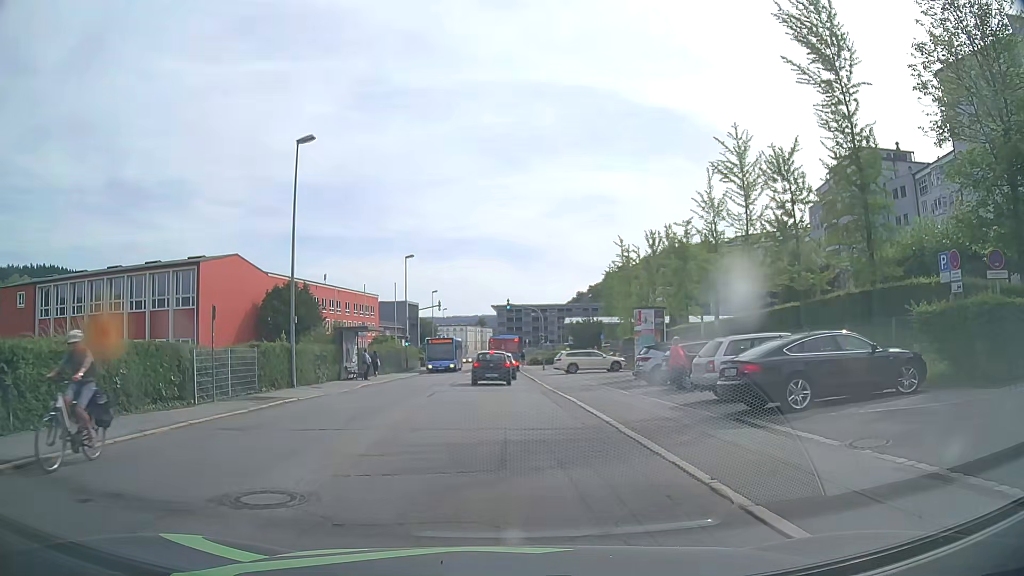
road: tertiary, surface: asphalt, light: Day
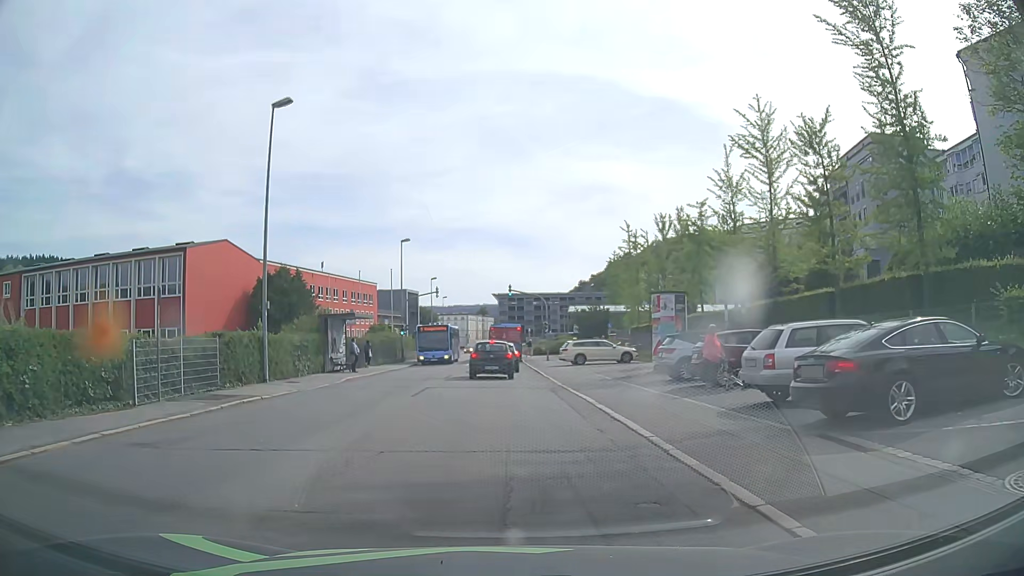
(0.0, +3.3) m; 0°
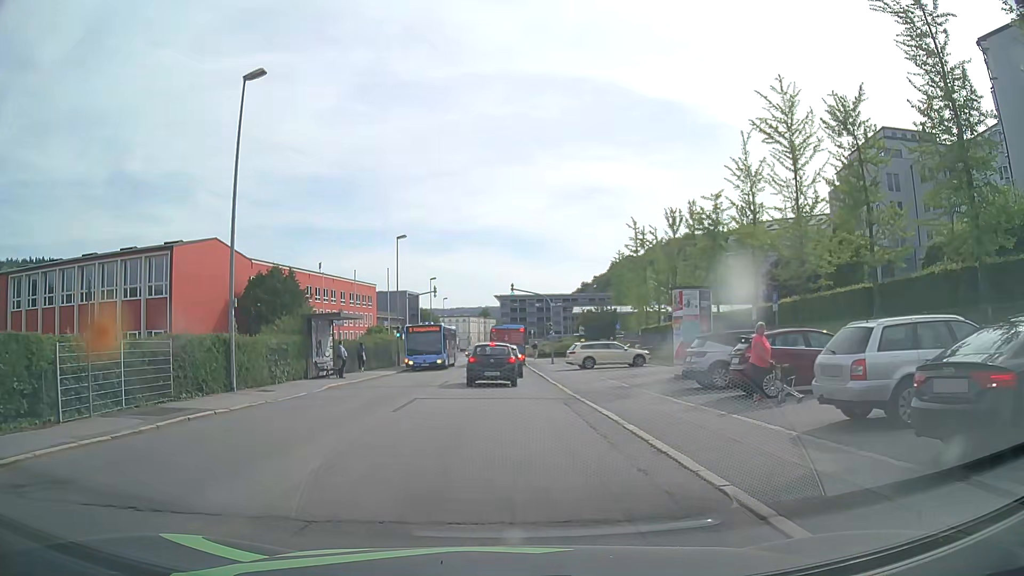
(0.0, +3.1) m; -1°
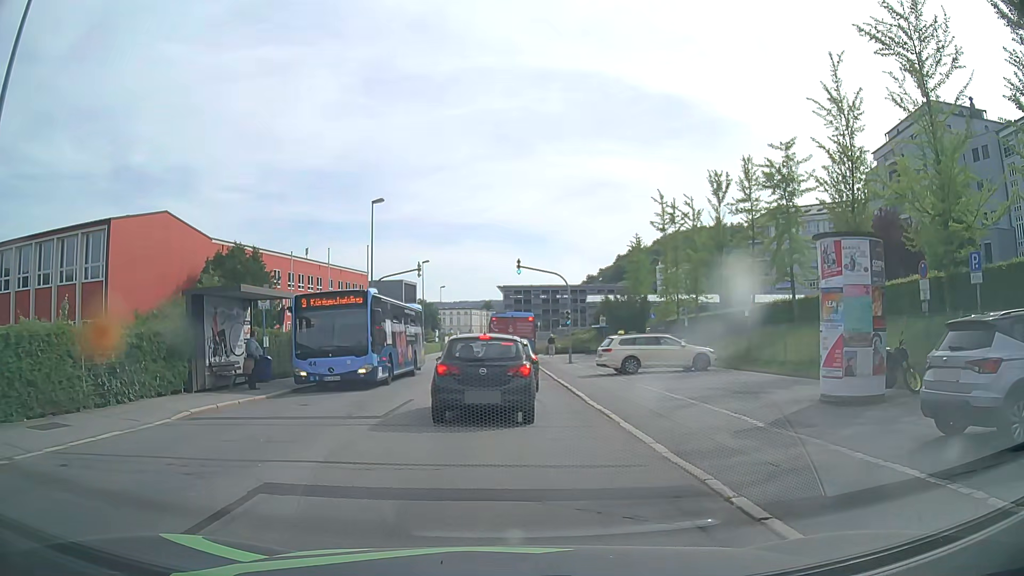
(0.0, +11.2) m; 0°
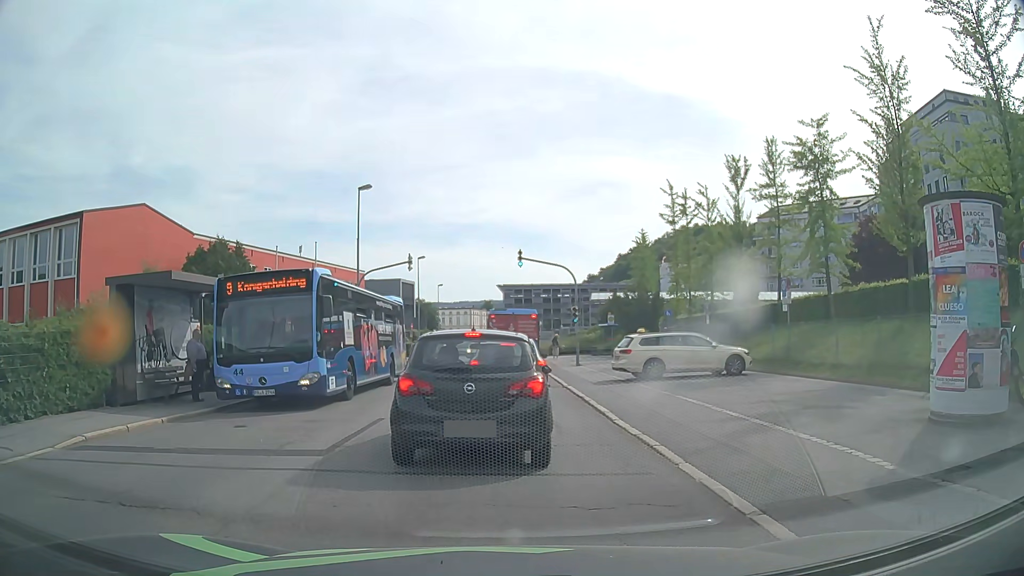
(0.0, +3.7) m; +1°
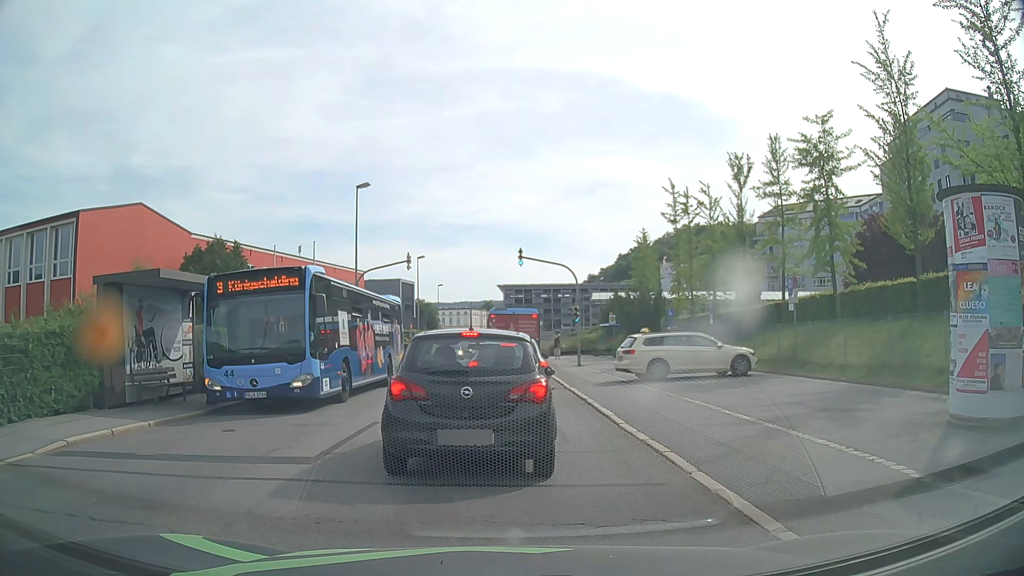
(0.0, +0.6) m; 0°
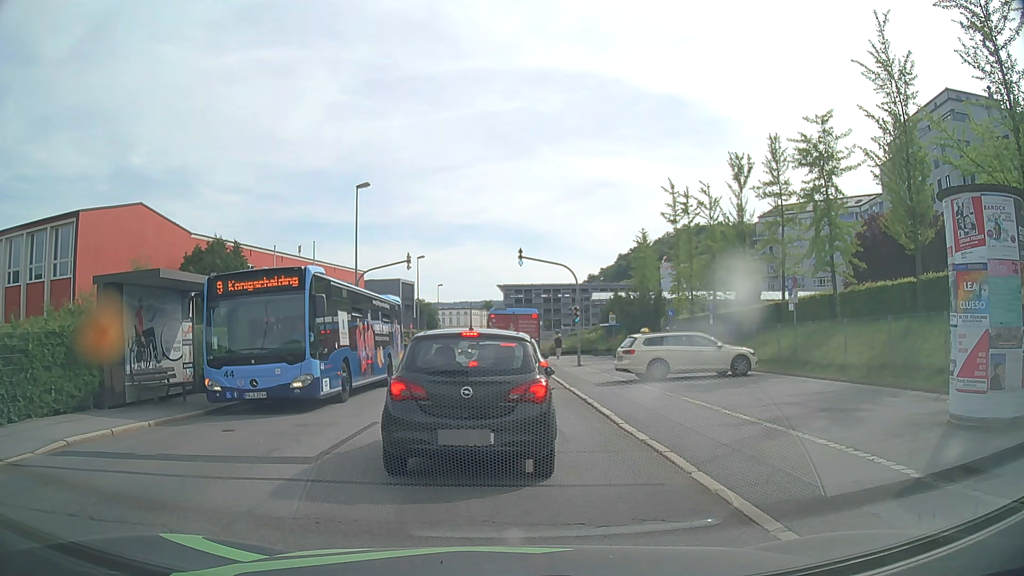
(0.0, 0.0) m; 0°
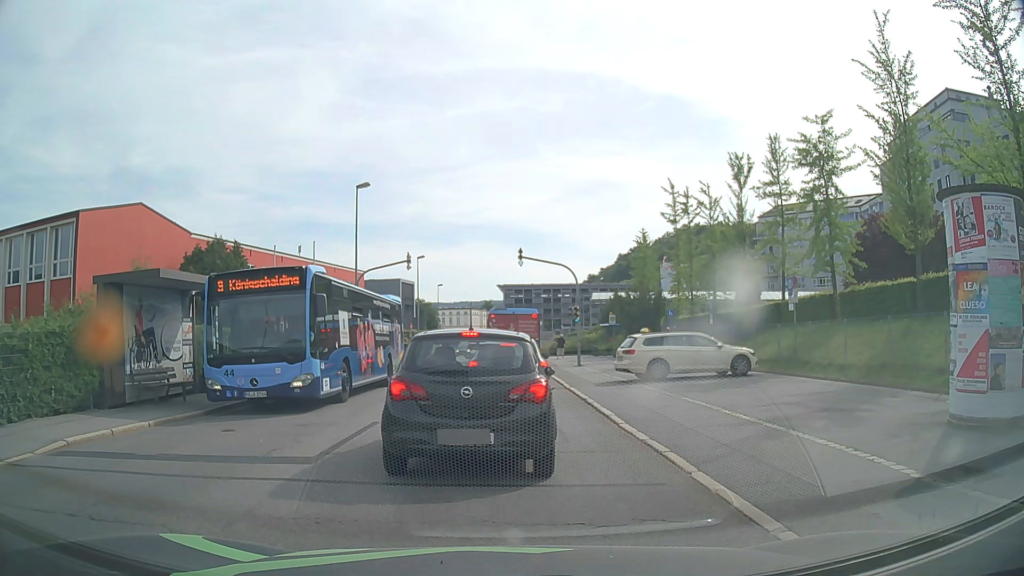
(0.0, 0.0) m; 0°
